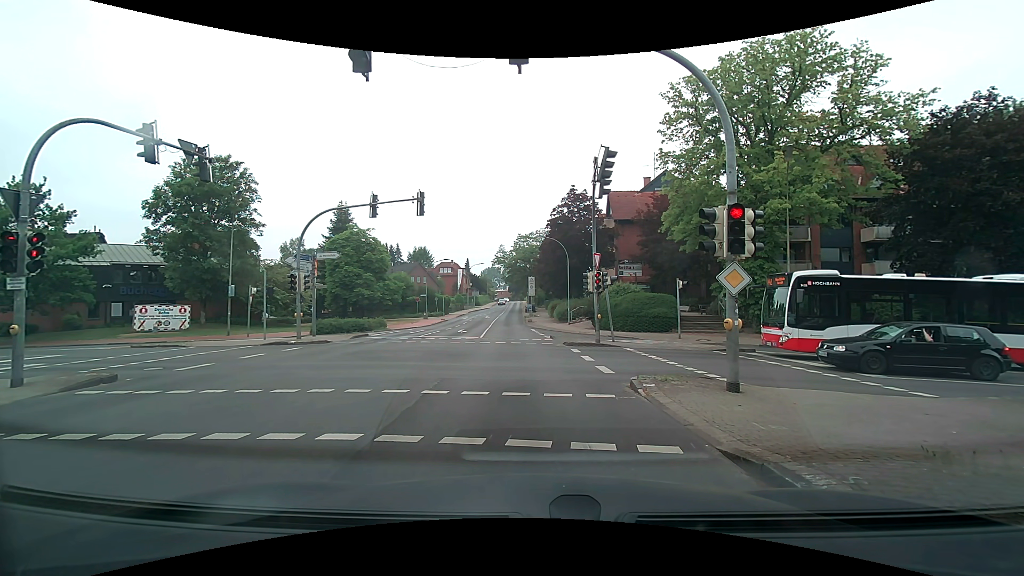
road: secondary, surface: asphalt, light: Day
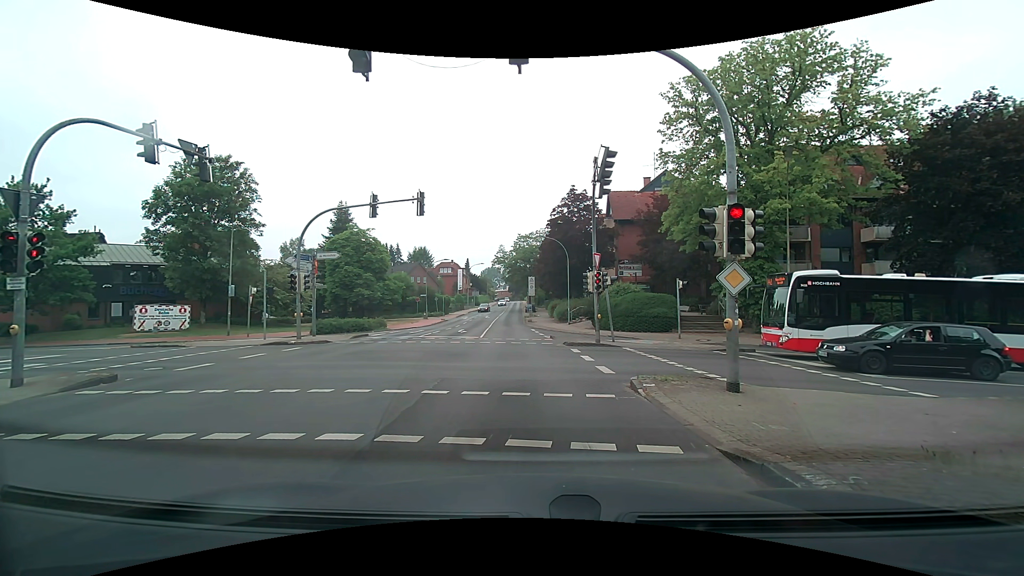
(0.0, 0.0) m; 0°
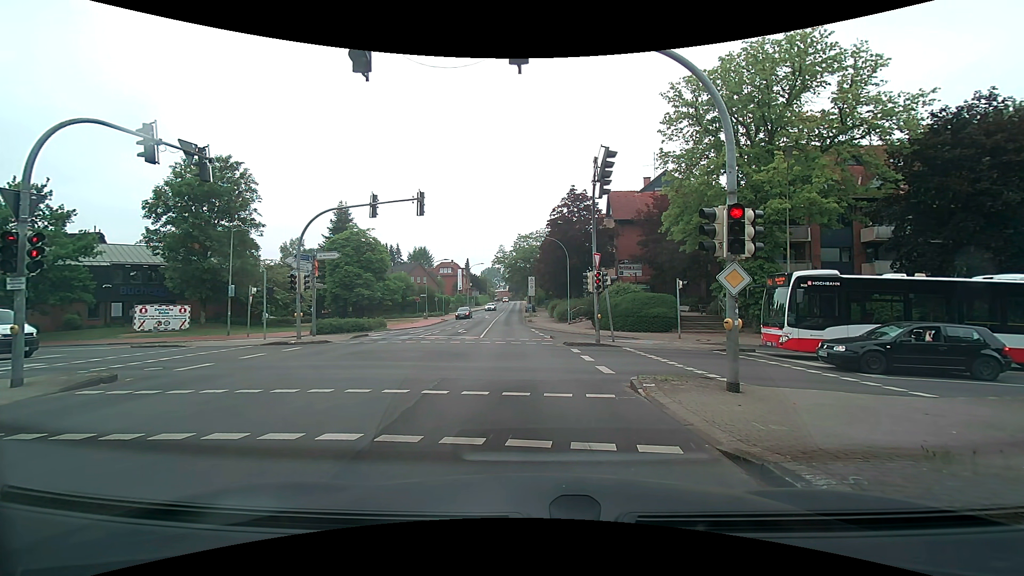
(0.0, 0.0) m; 0°
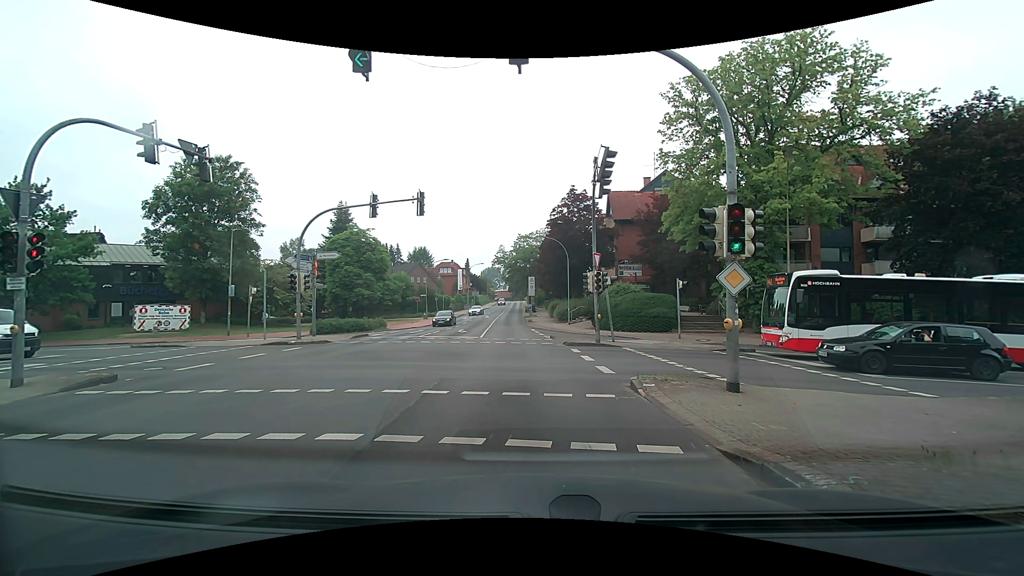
(0.0, 0.0) m; 0°
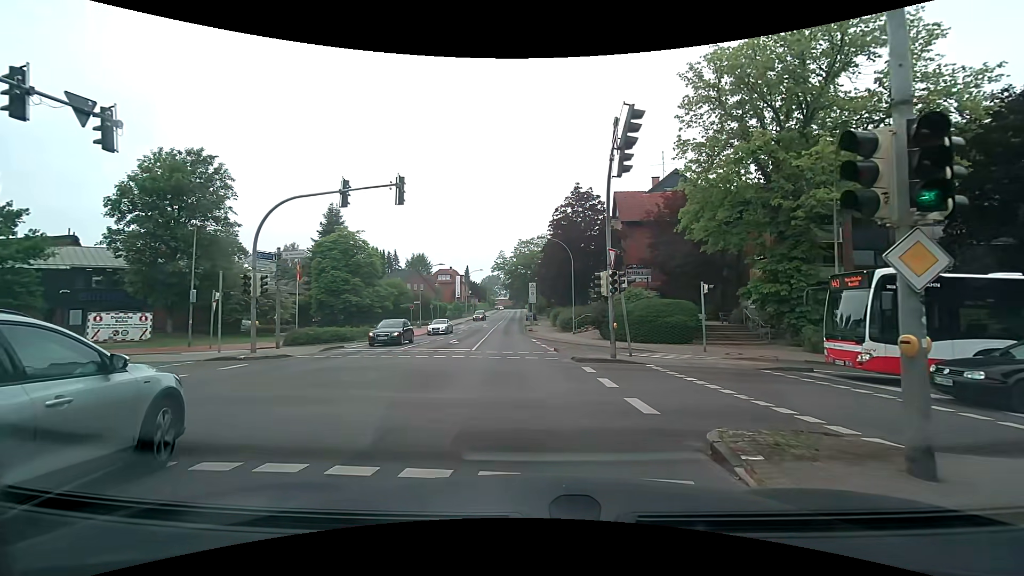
(+0.2, +4.5) m; +2°
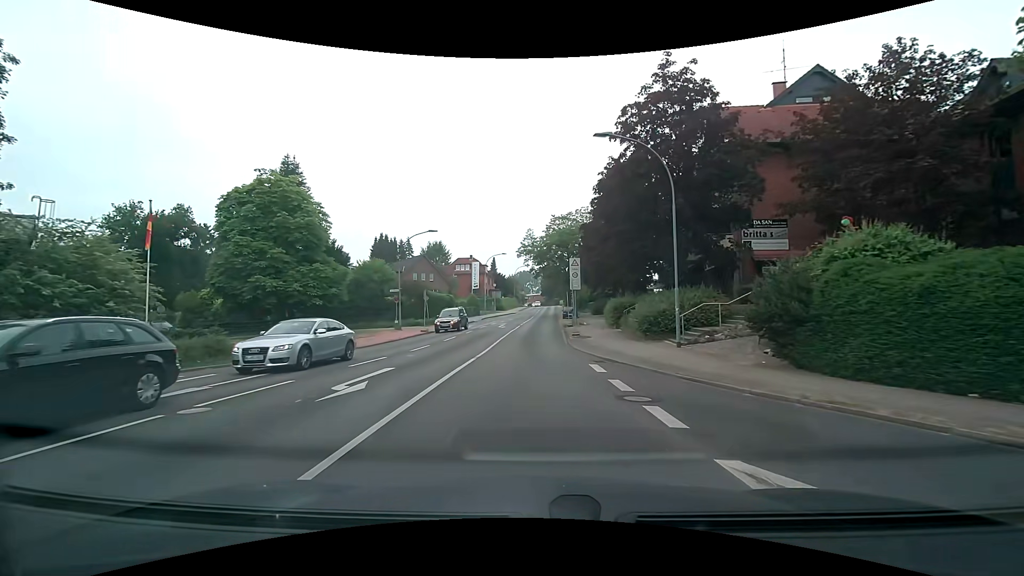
(-0.4, +22.0) m; -3°
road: tertiary
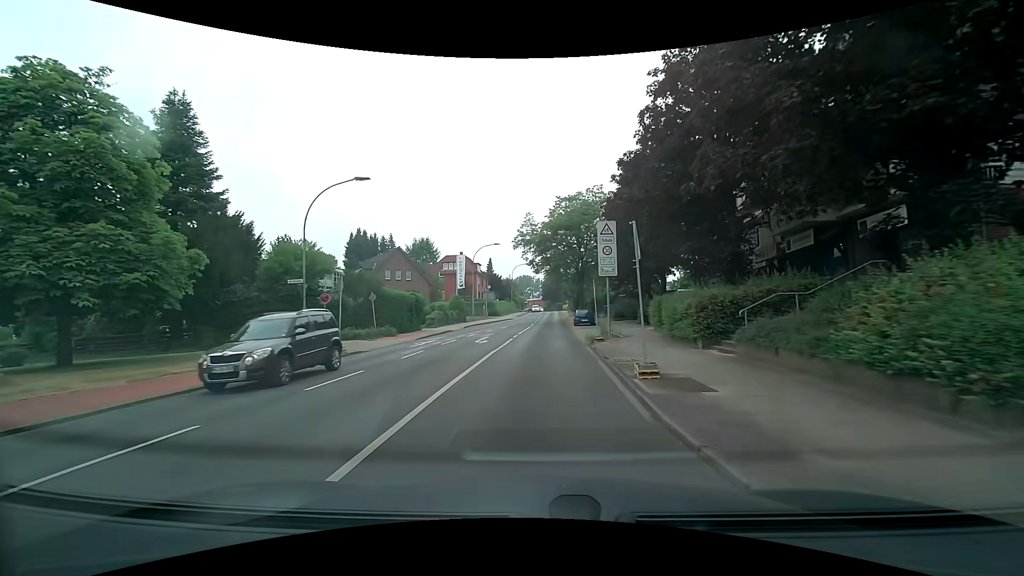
(-0.2, +15.8) m; -1°
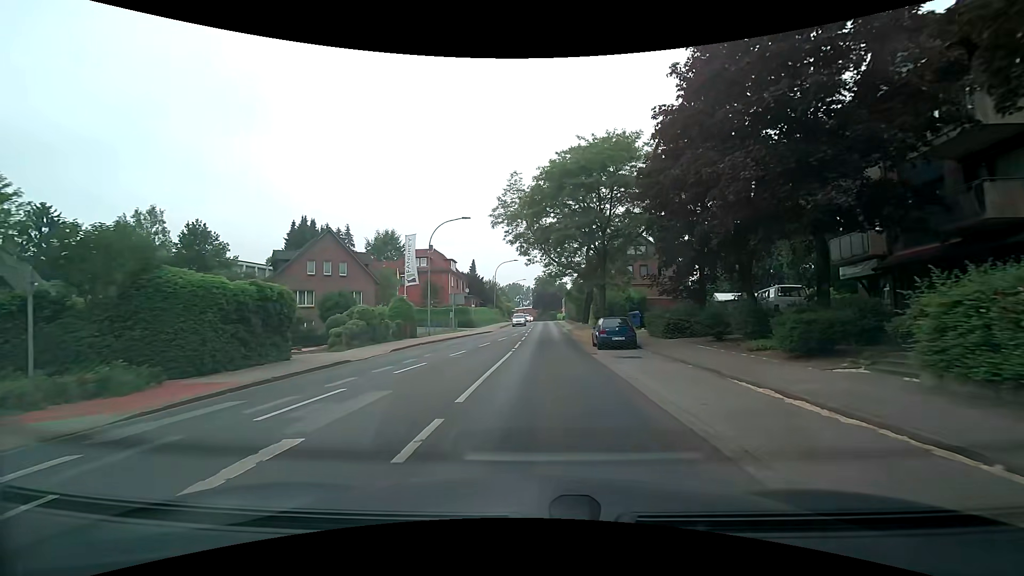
(+0.3, +20.6) m; +2°
(0, +10) (0, +20) (+1, +30) (+1, +40) (+1, +50) (+1, +60) (+2, +70) (+2, +80) (+2, +90) (+2, +100) m
